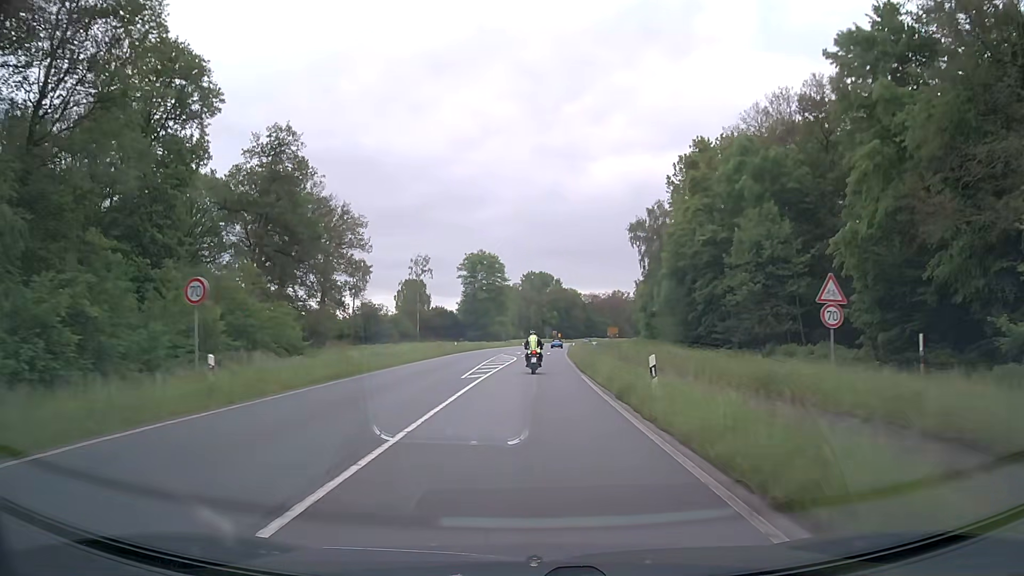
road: primary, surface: asphalt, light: Day
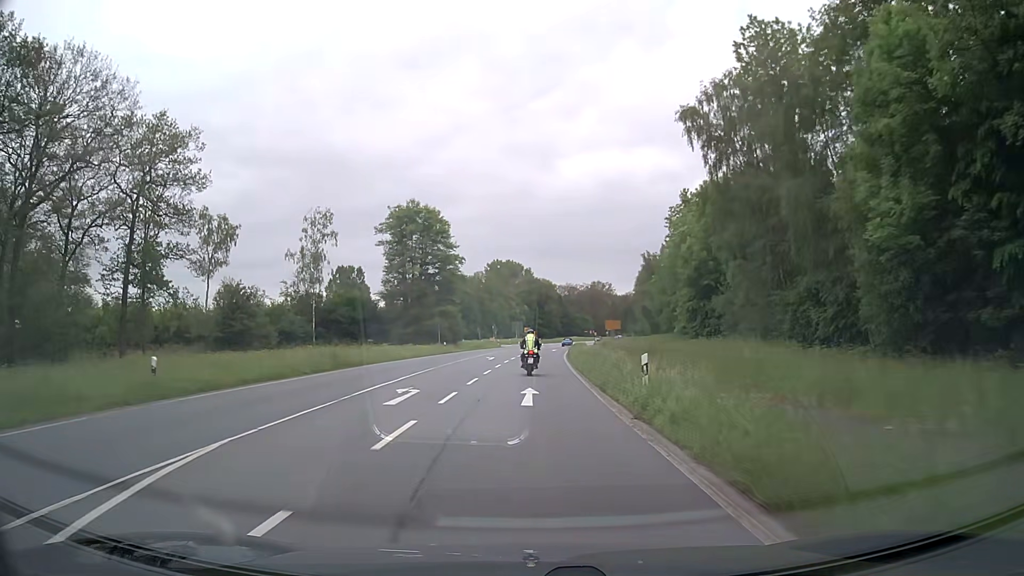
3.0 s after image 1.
(+1.2, +50.6) m; +2°
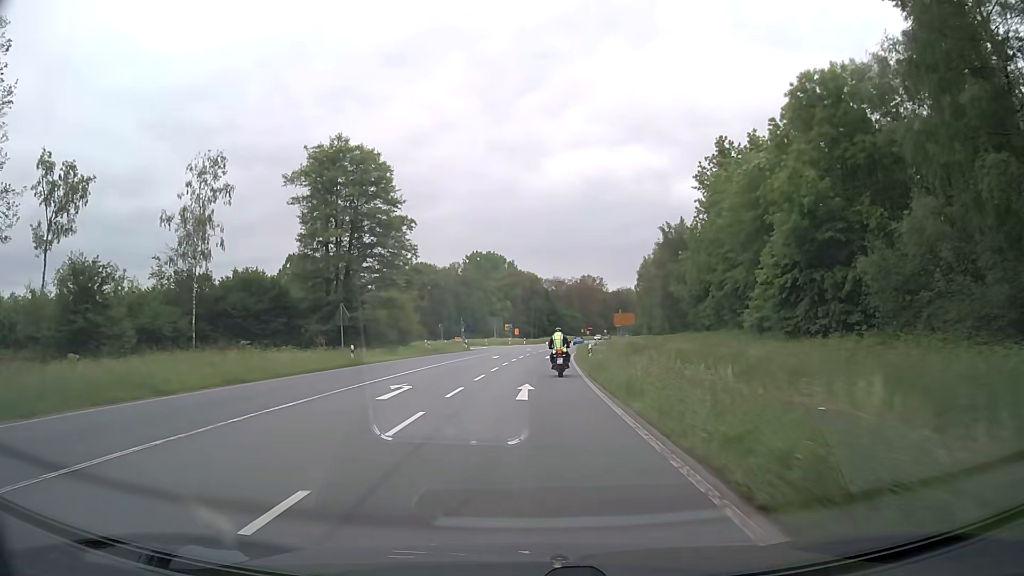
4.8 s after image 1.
(+0.4, +29.1) m; +1°
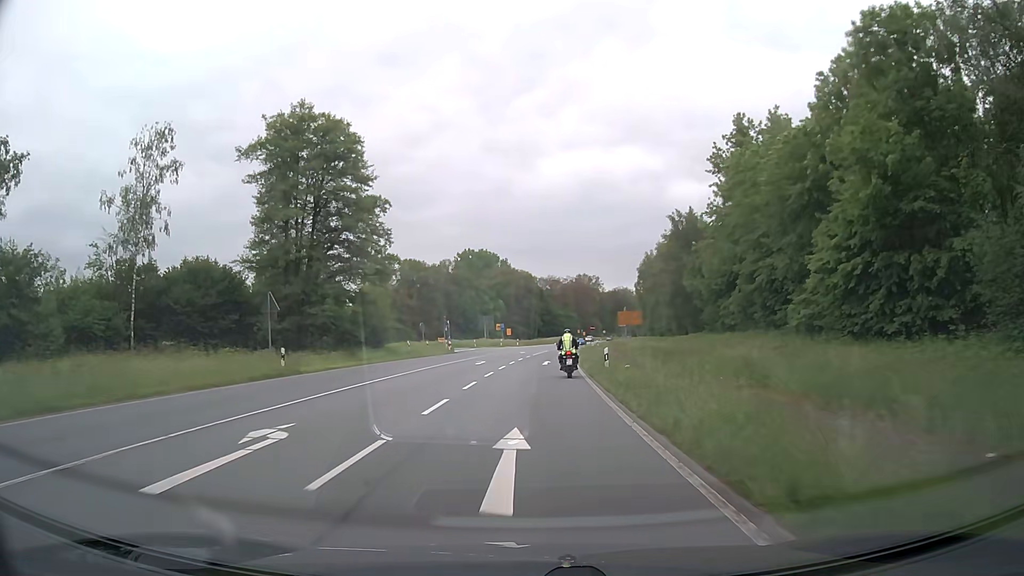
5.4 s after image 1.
(+0.1, +9.3) m; +1°
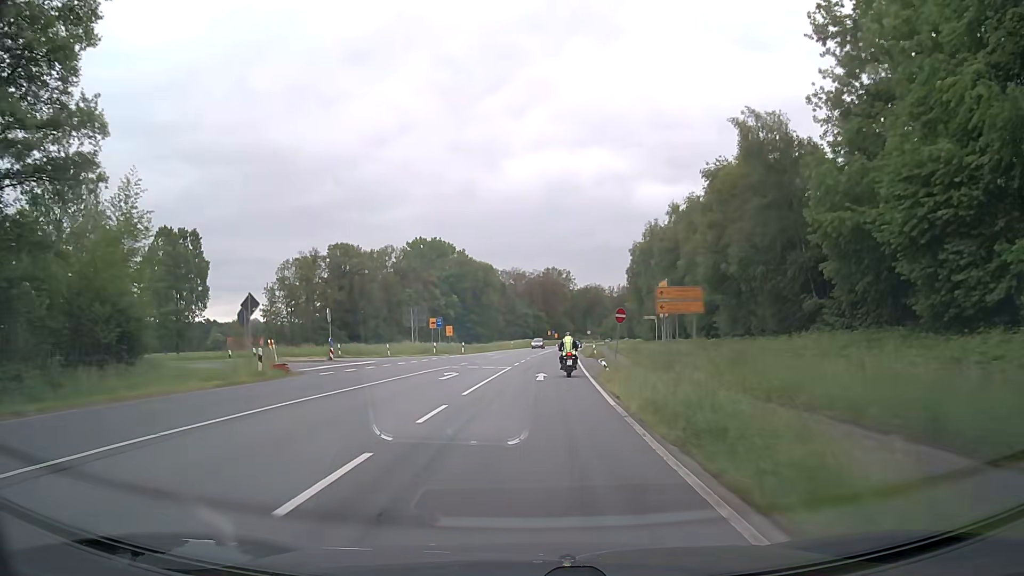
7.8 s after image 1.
(+1.0, +36.9) m; +3°
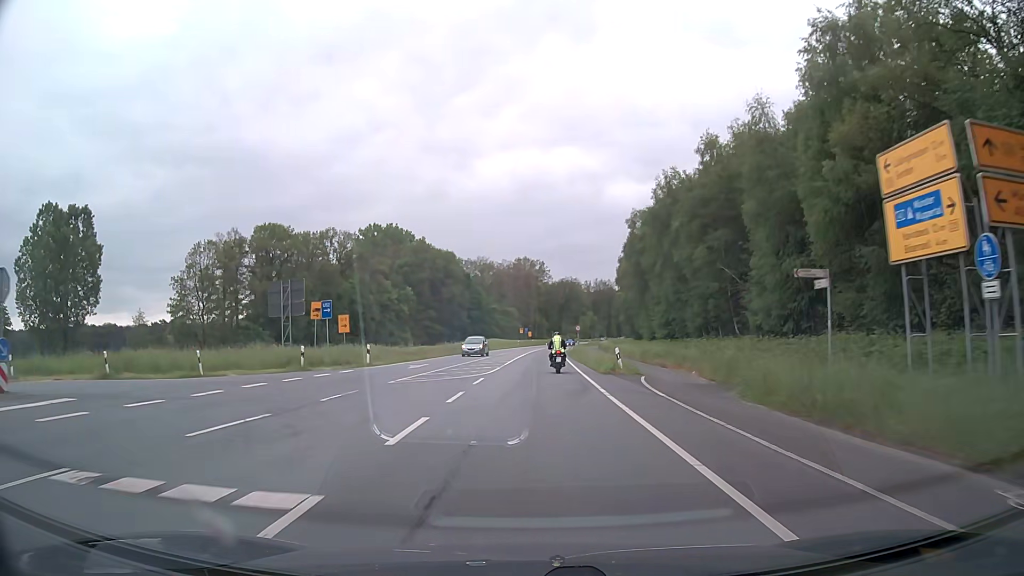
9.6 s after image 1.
(+0.5, +28.3) m; +2°
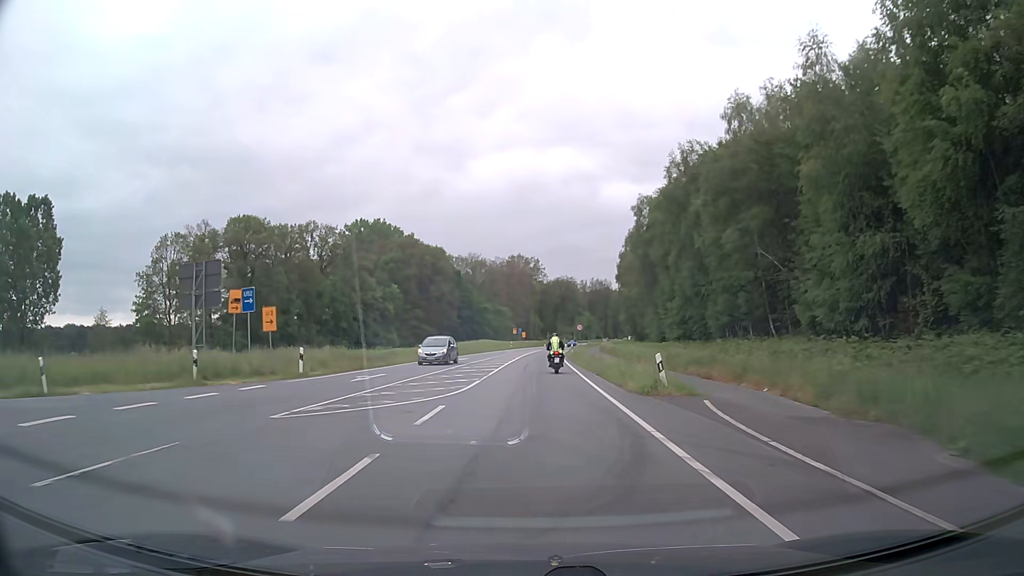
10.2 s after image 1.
(0.0, +9.7) m; 0°
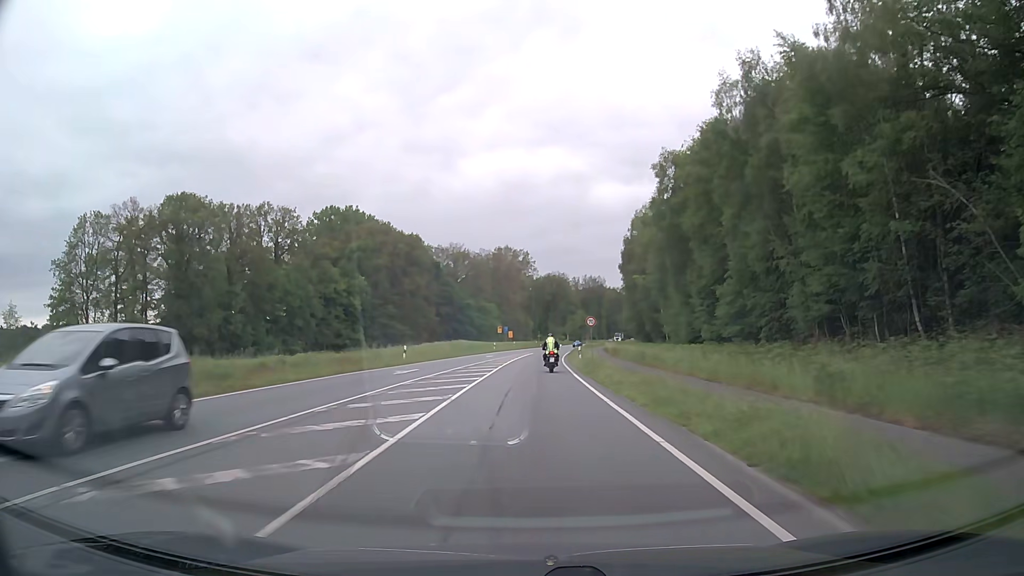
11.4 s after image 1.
(+0.2, +19.8) m; +1°
(0, +10) (0, +20) (0, +30) (+1, +40) (+1, +50) (+1, +60) (+2, +70) (+3, +80) (+4, +90) (+5, +100) m
